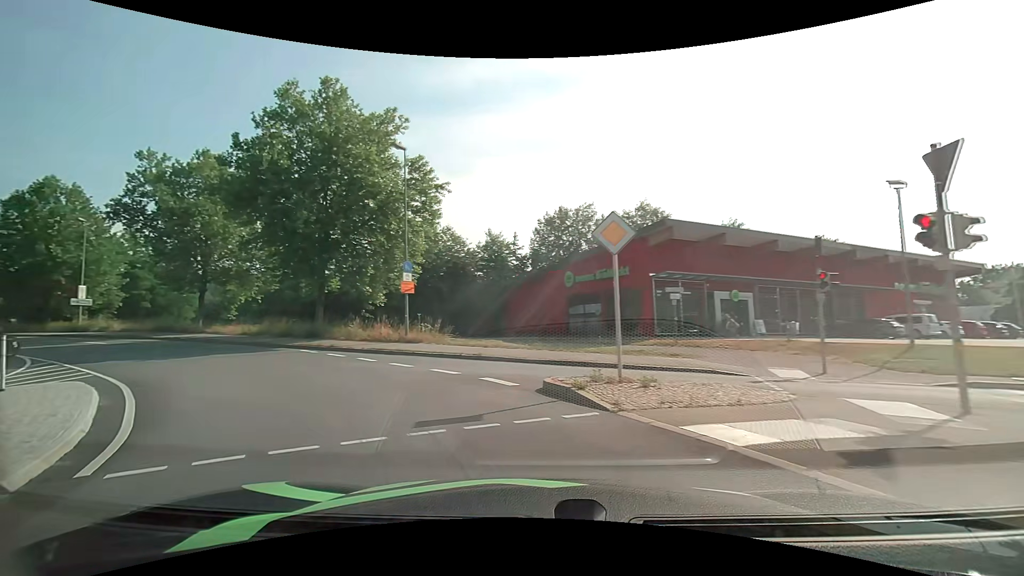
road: primary_link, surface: asphalt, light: Day
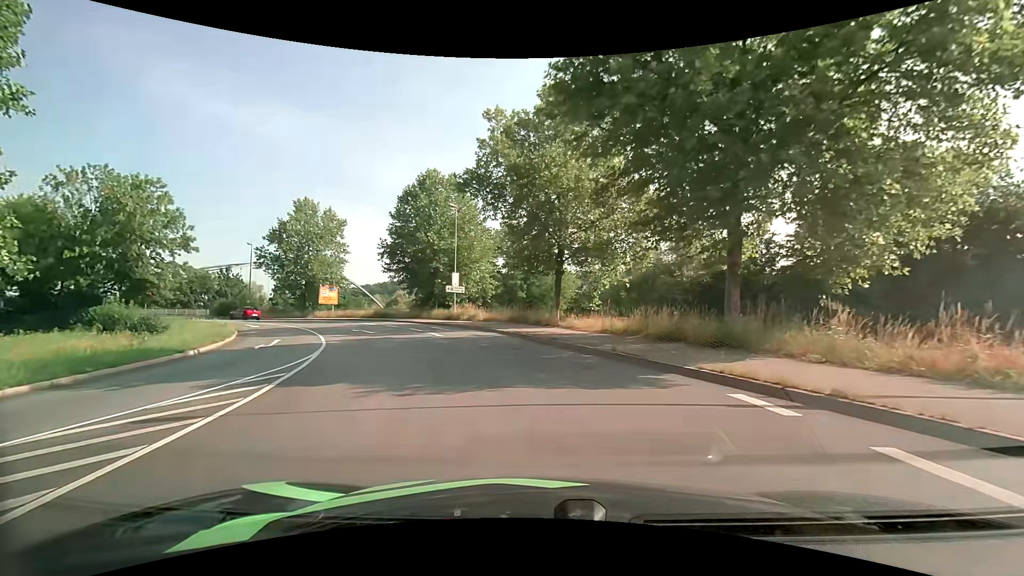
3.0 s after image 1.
(-6.6, +14.9) m; -39°
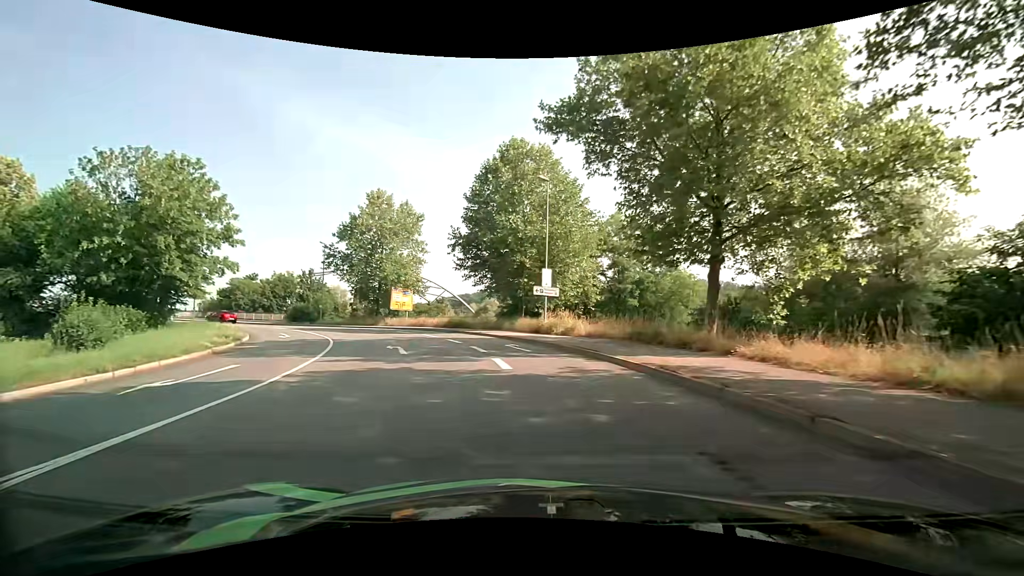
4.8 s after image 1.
(-1.3, +12.1) m; -11°
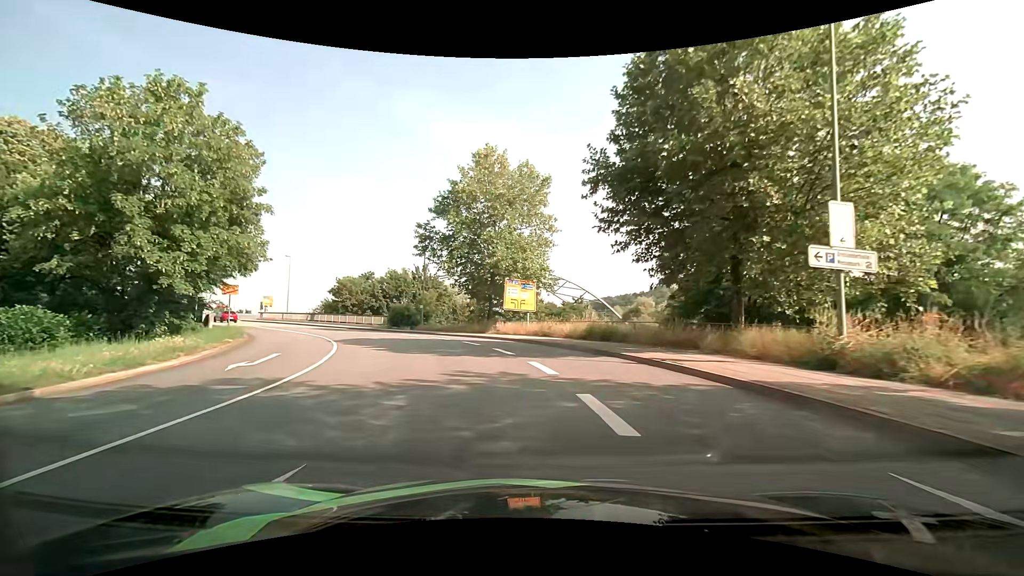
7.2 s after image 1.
(-2.7, +18.1) m; -16°
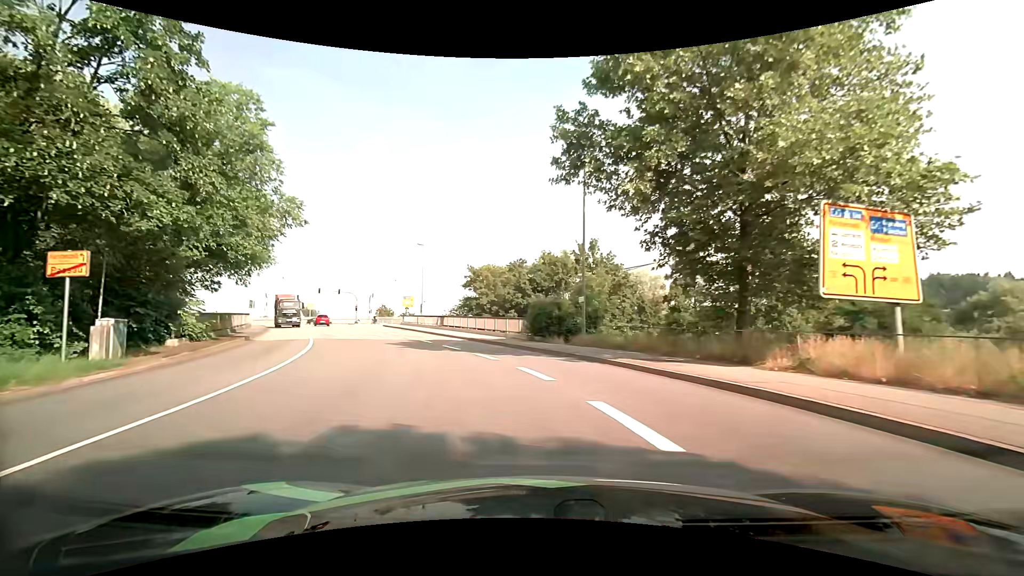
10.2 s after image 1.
(-3.9, +23.3) m; -20°
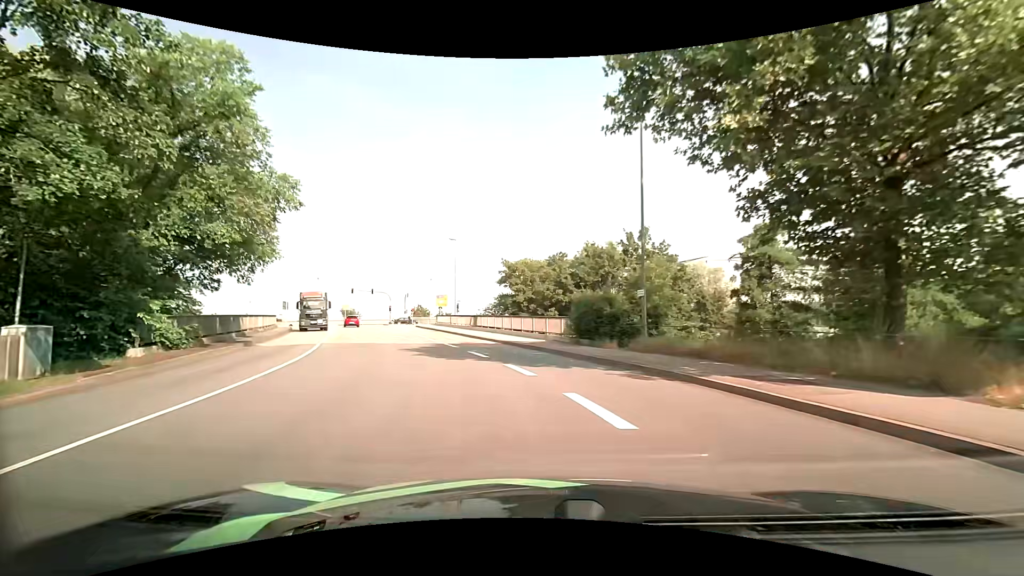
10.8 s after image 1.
(-0.2, +4.8) m; -4°
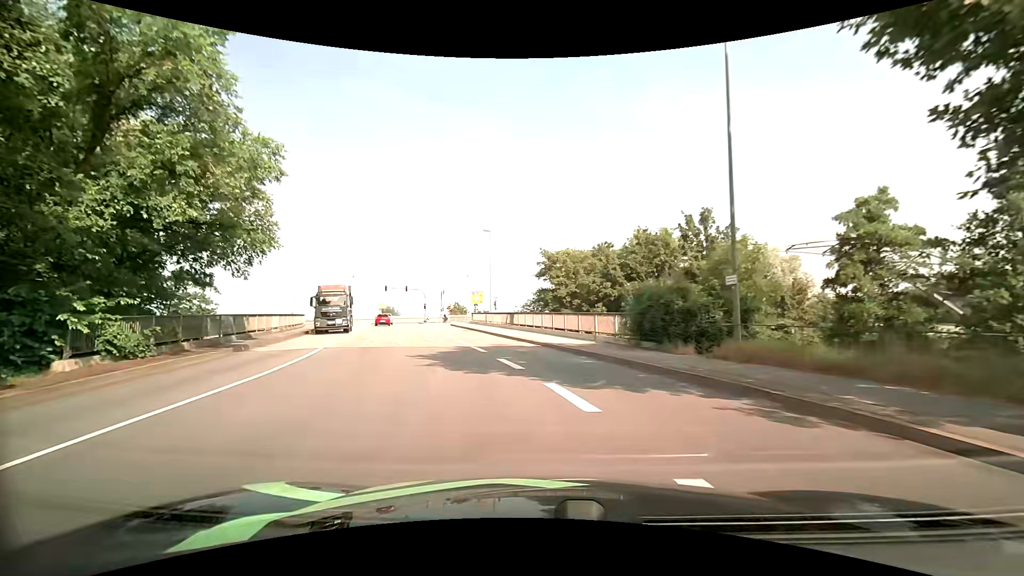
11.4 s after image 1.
(-0.2, +4.8) m; -5°
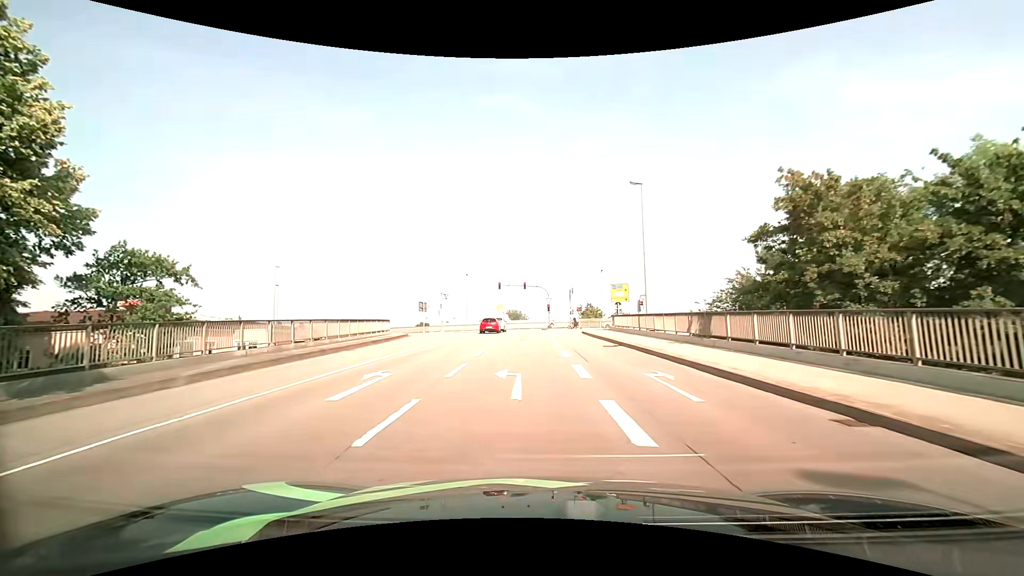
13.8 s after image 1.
(-2.9, +19.0) m; -15°
(0, +10) (-1, +20) (-1, +30) (-1, +40) (-1, +50) (-2, +60) (-3, +70) (-6, +79) (-15, +84) (-25, +85) m
